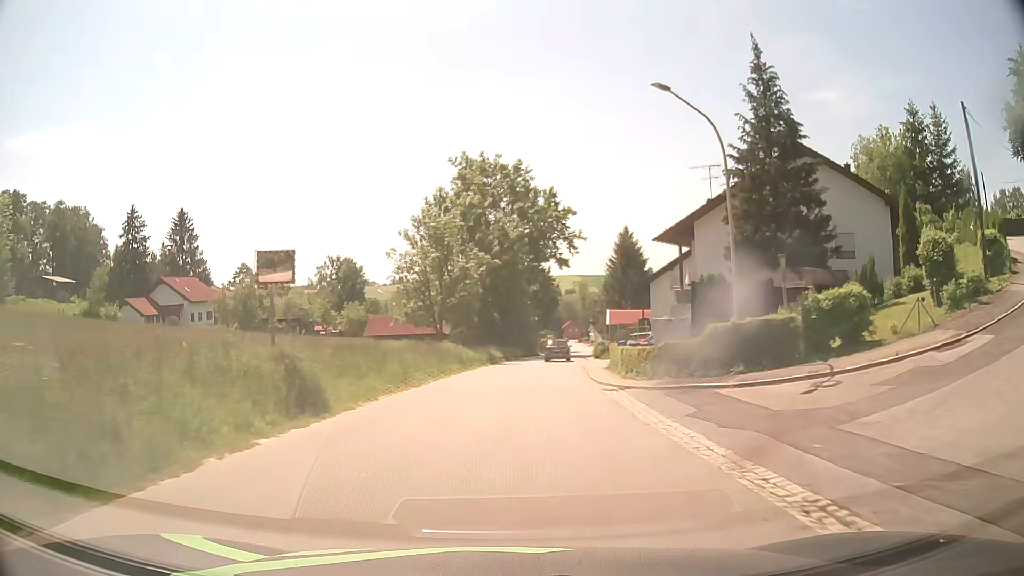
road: tertiary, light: Day
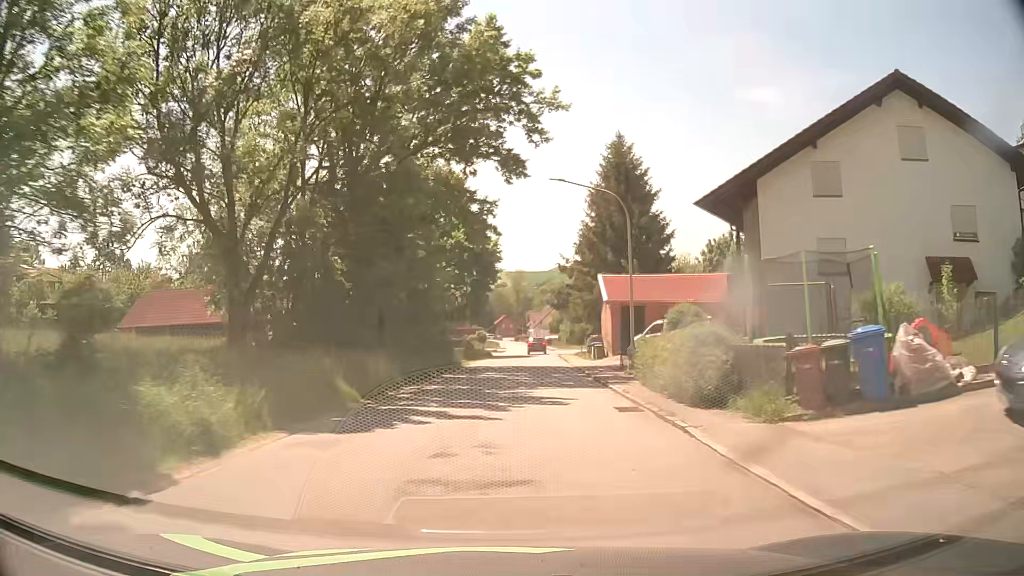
(+2.4, +41.2) m; +6°
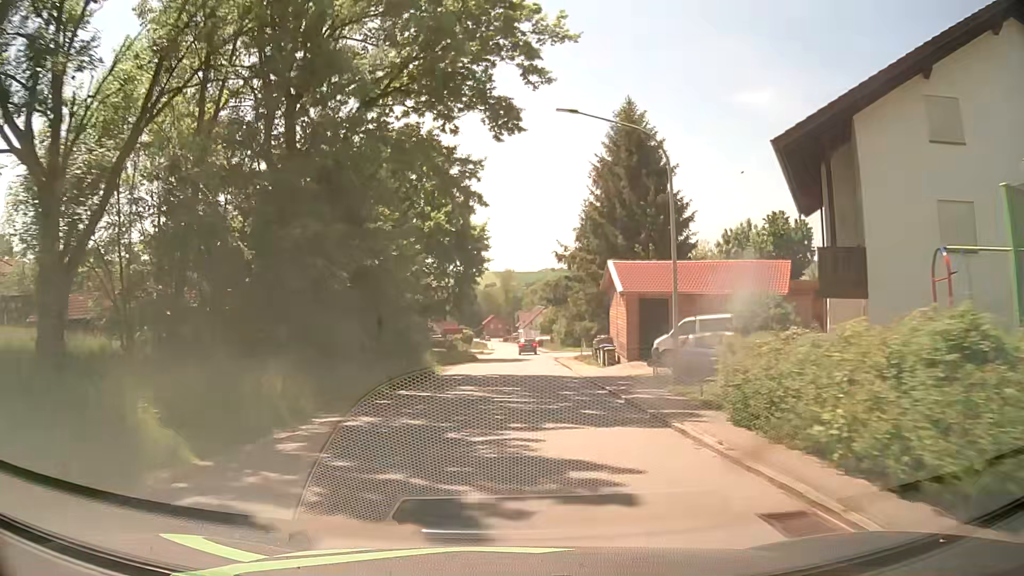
(+0.1, +8.1) m; +1°
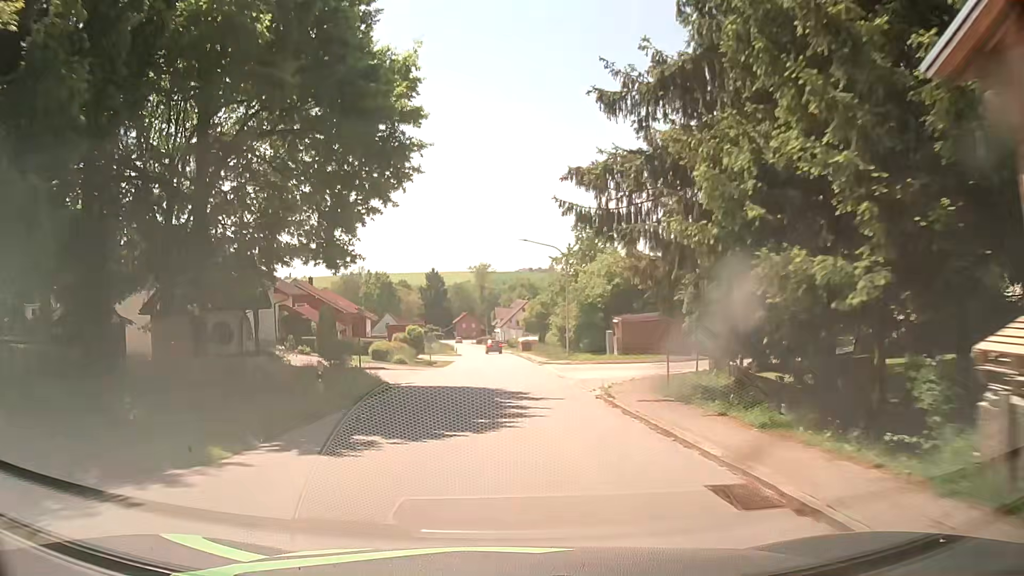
(+0.6, +32.2) m; +1°
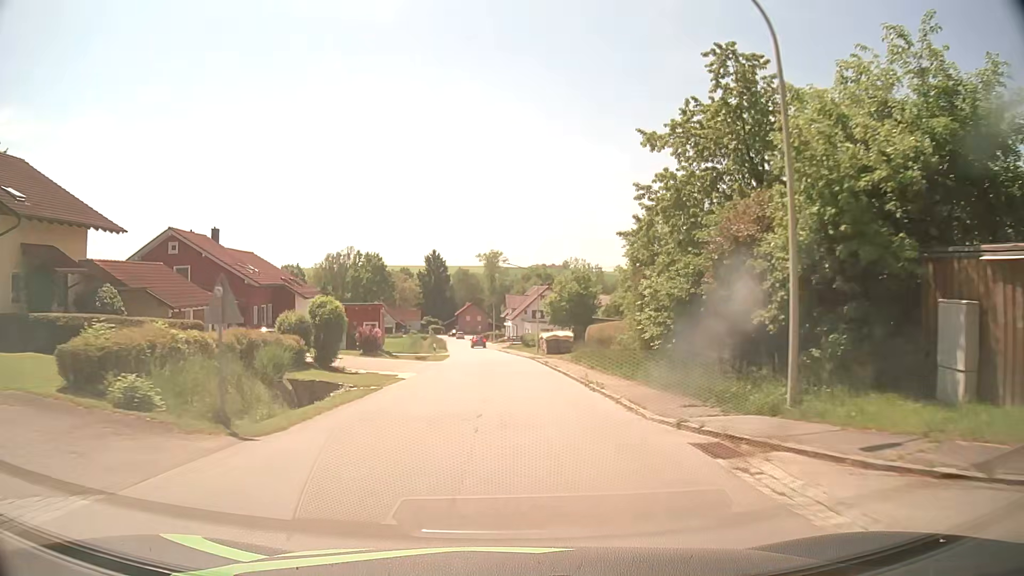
(-0.1, +31.8) m; -1°
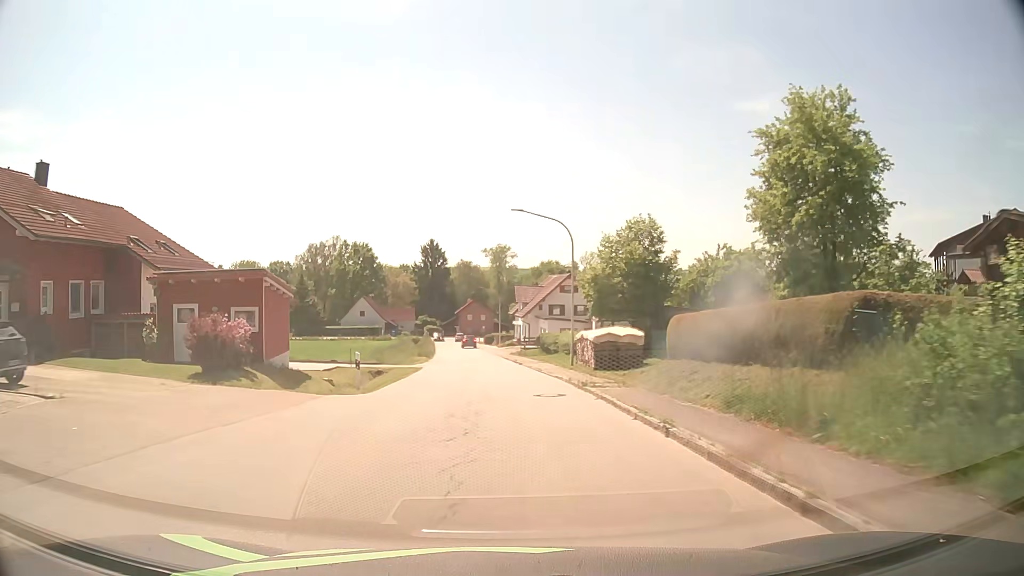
(0.0, +23.8) m; -1°
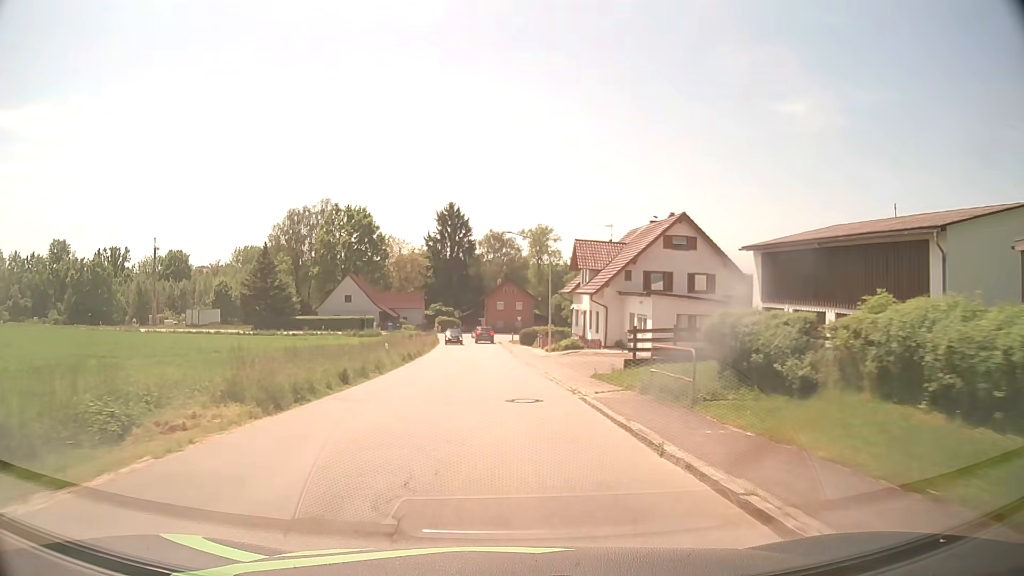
(-1.0, +39.7) m; -3°
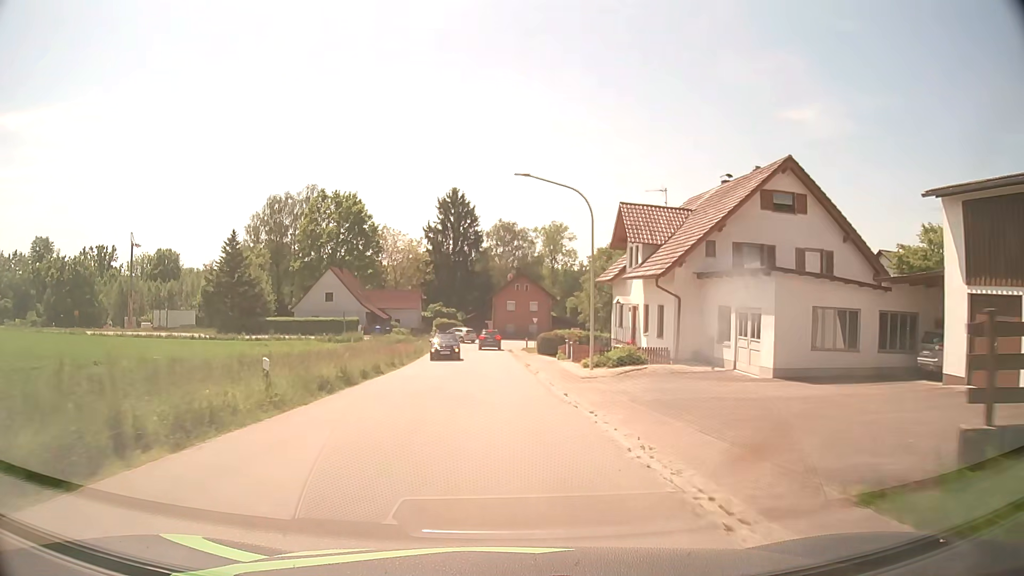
(-0.2, +15.7) m; -1°
